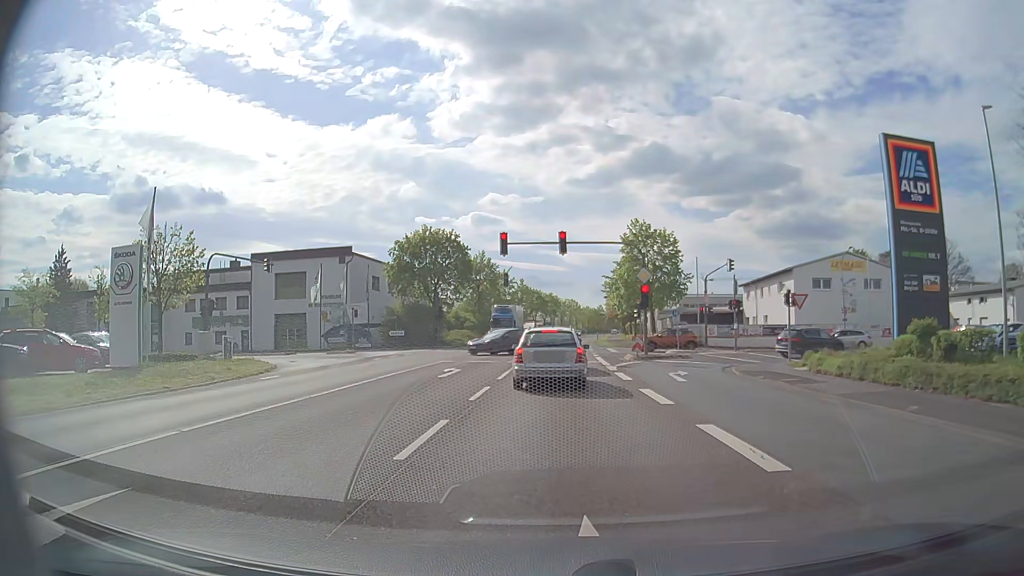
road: primary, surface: asphalt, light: Day
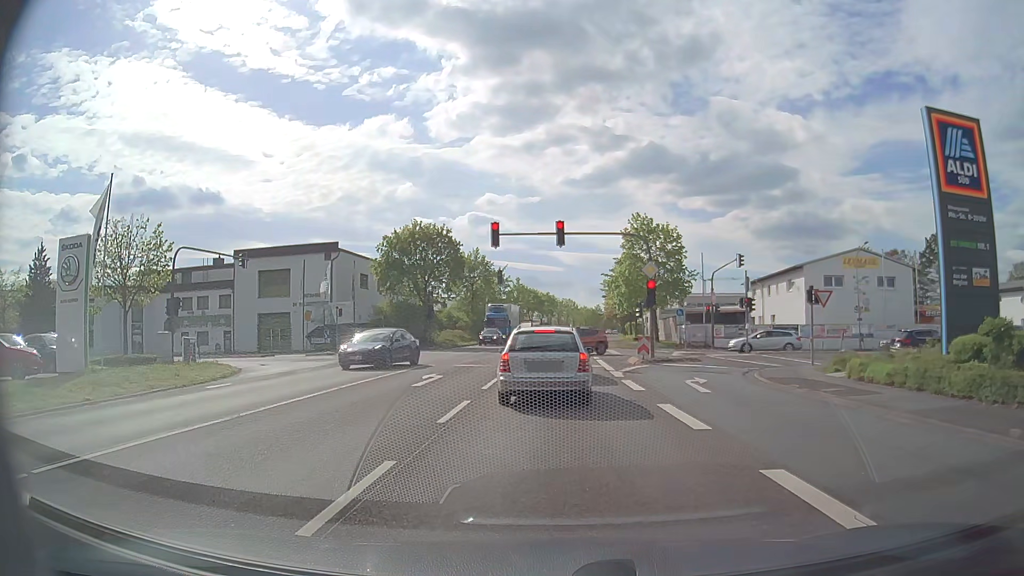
(0.0, +3.2) m; +1°
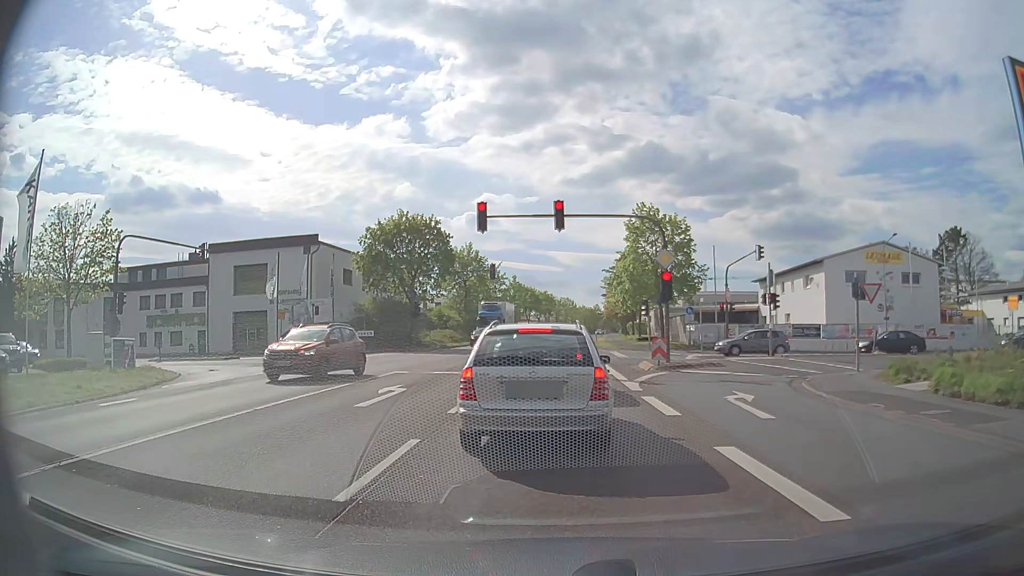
(0.0, +4.6) m; 0°
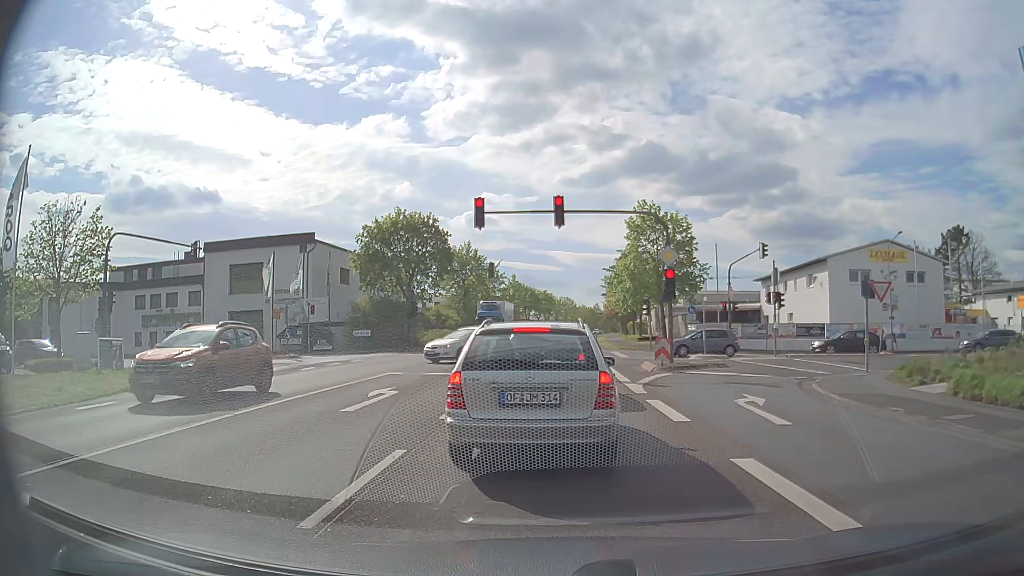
(0.0, +0.8) m; 0°
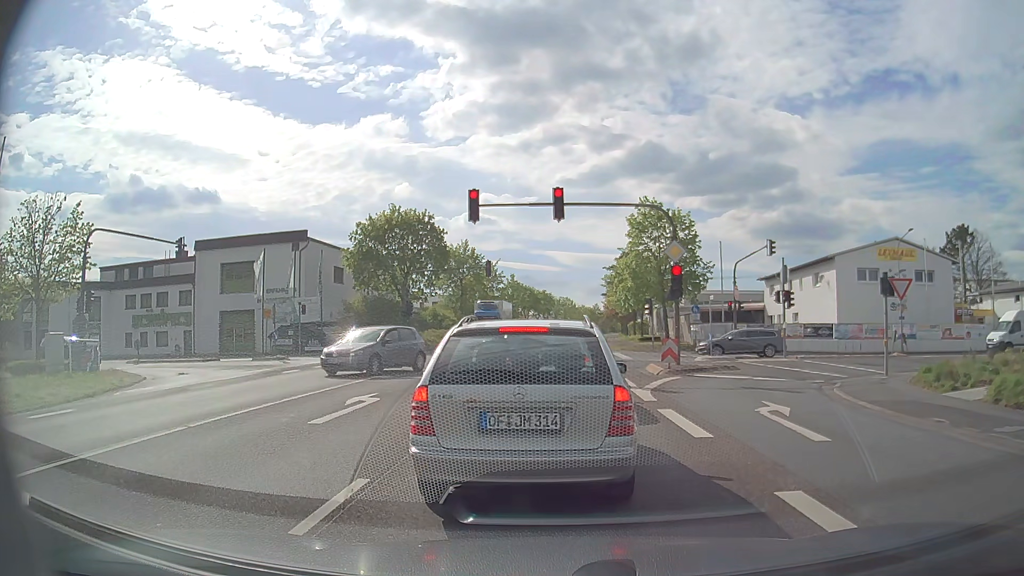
(0.0, +1.5) m; 0°
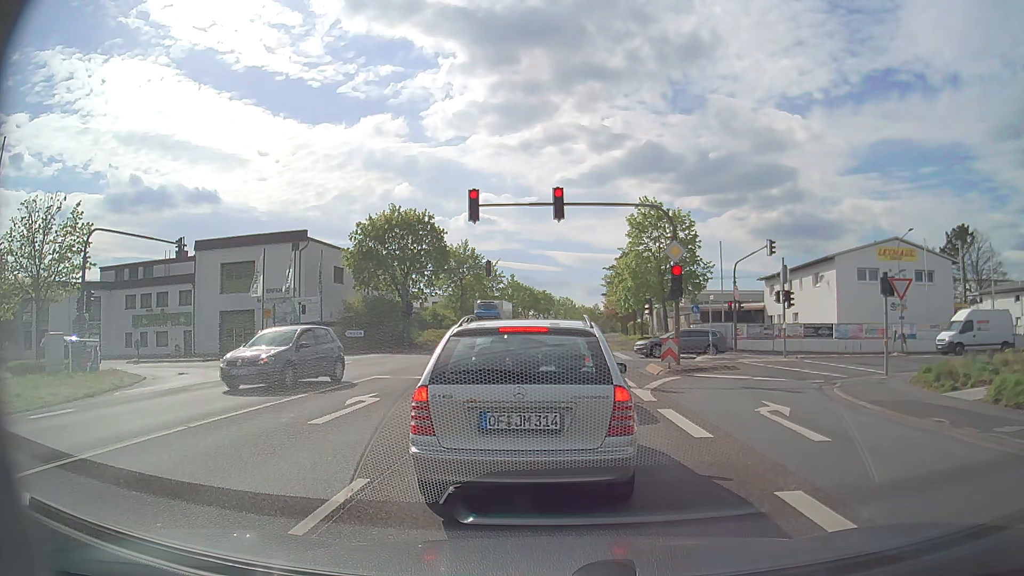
(0.0, 0.0) m; 0°
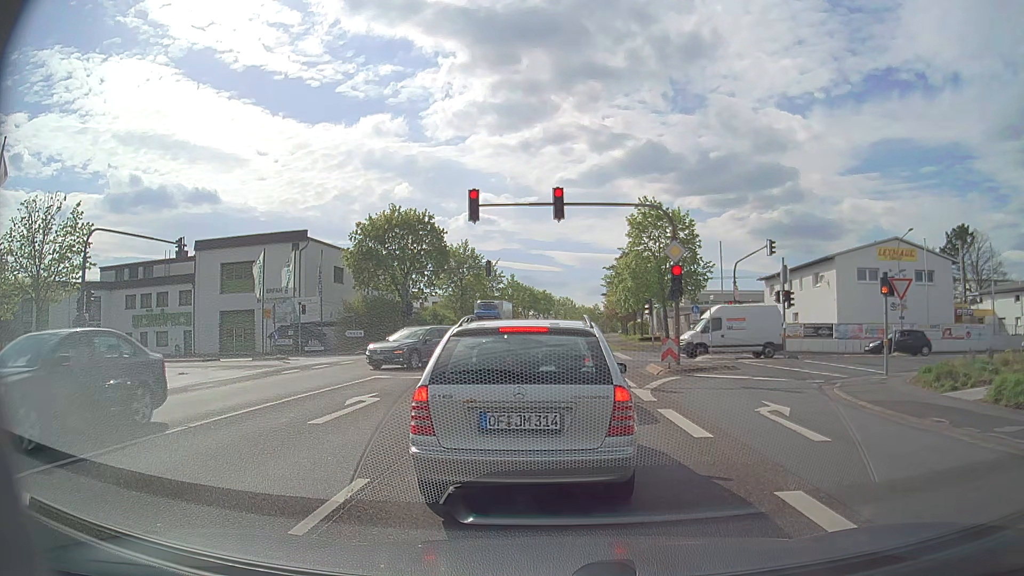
(0.0, 0.0) m; 0°
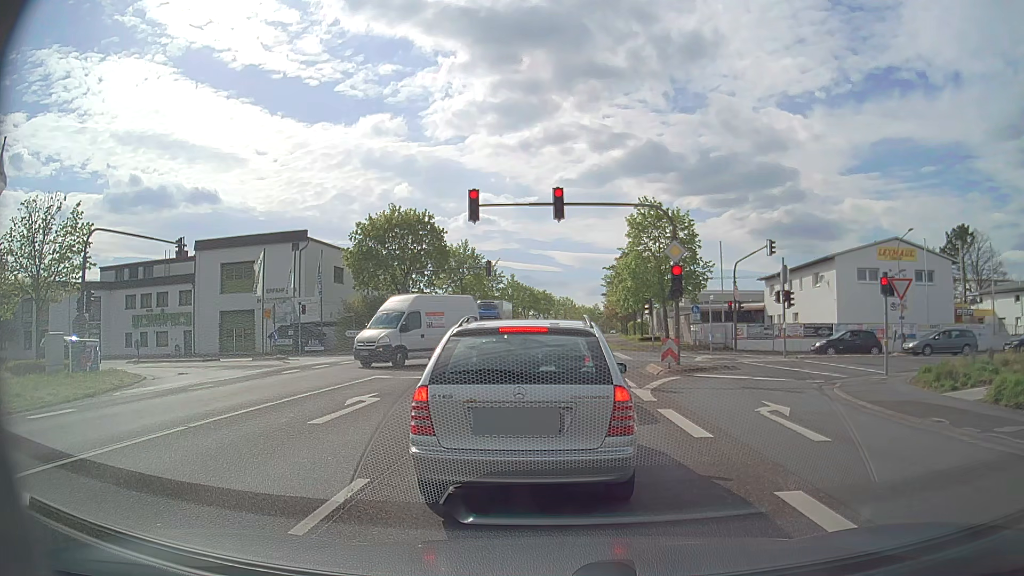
(0.0, 0.0) m; 0°
(0, +10) (0, +20) (+1, +30) (+1, +40) (+2, +50) (+2, +60) (+3, +70) (+4, +80) (+4, +90) (+5, +100) m
